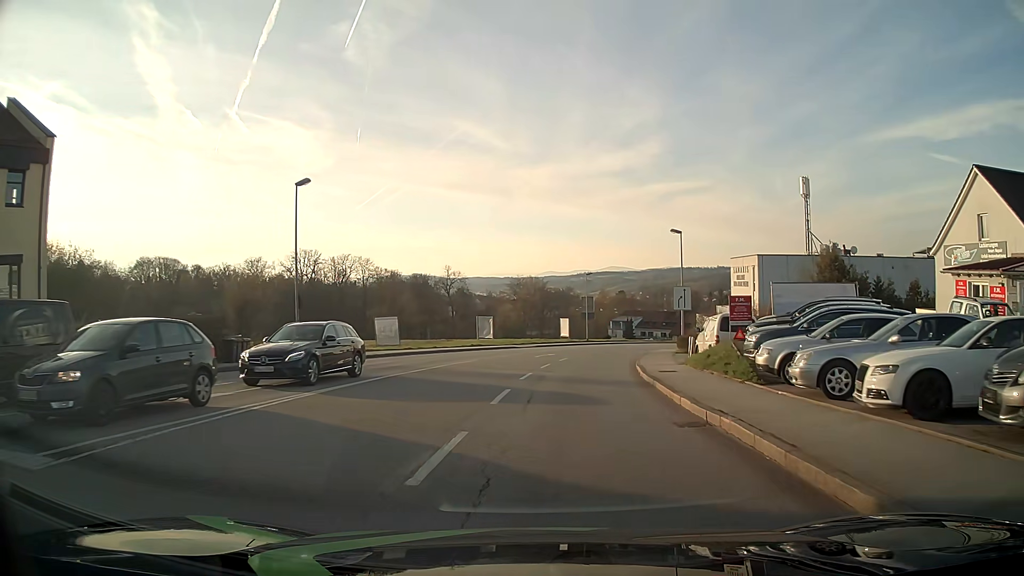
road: tertiary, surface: asphalt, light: Day
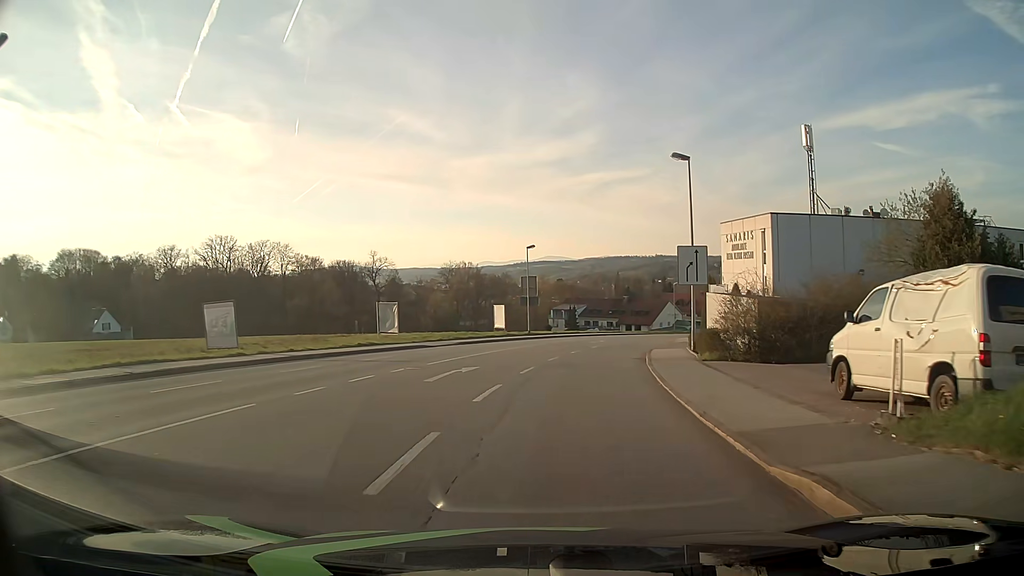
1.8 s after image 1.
(+1.1, +18.6) m; +6°
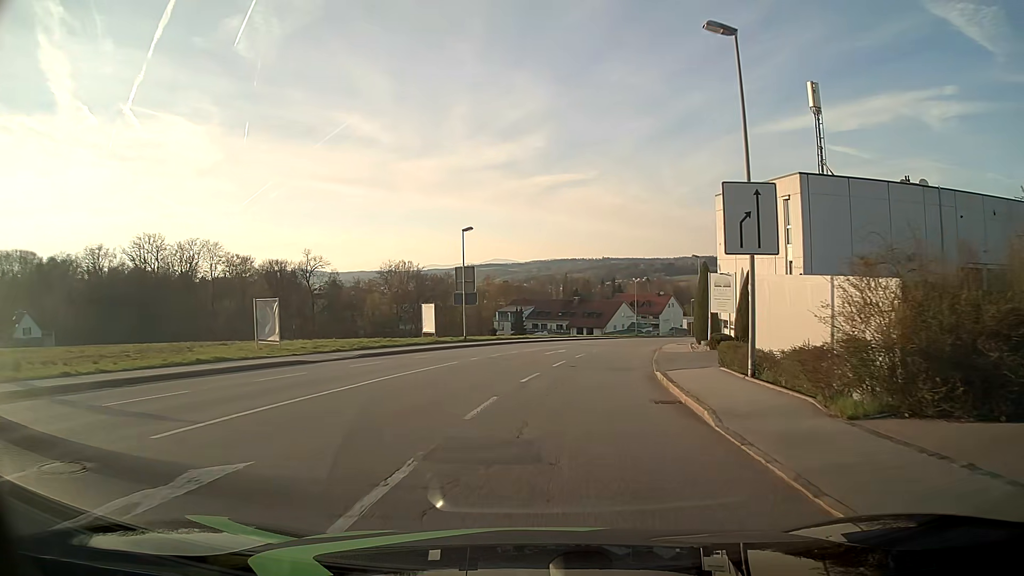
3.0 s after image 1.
(+0.5, +13.4) m; +4°
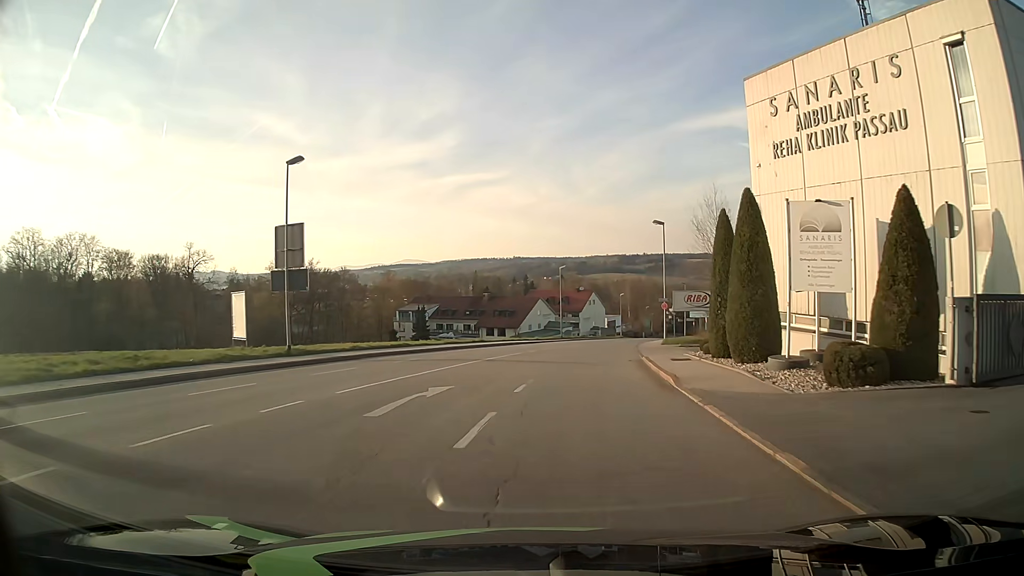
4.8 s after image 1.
(+1.4, +20.9) m; +8°
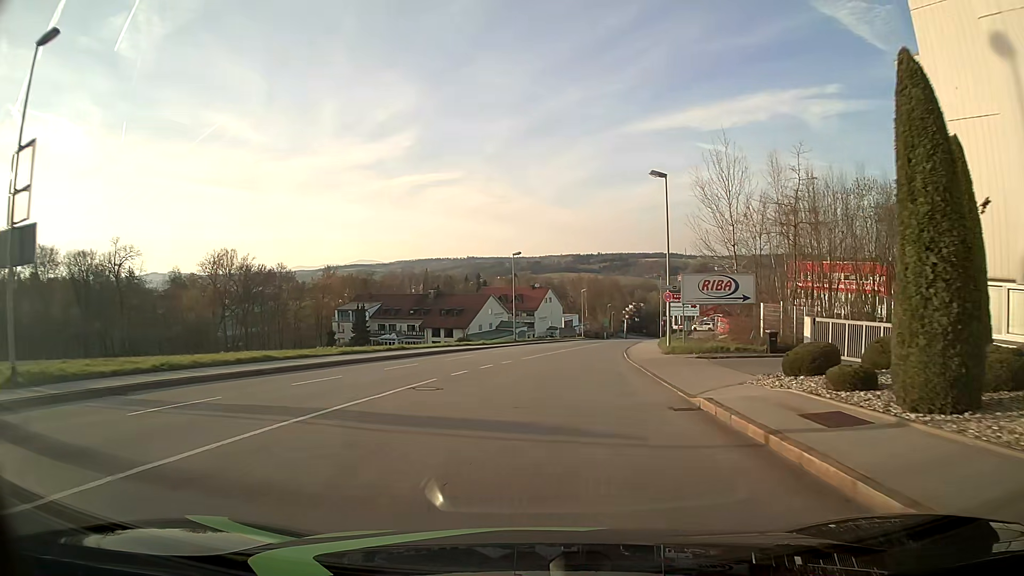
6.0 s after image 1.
(+0.5, +14.9) m; +4°
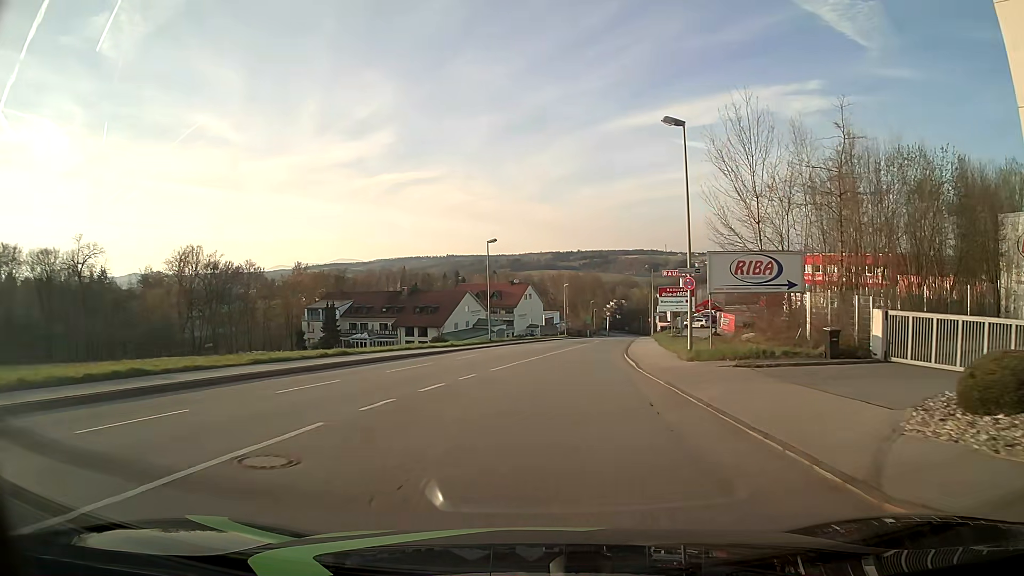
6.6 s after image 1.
(+0.1, +7.8) m; +2°
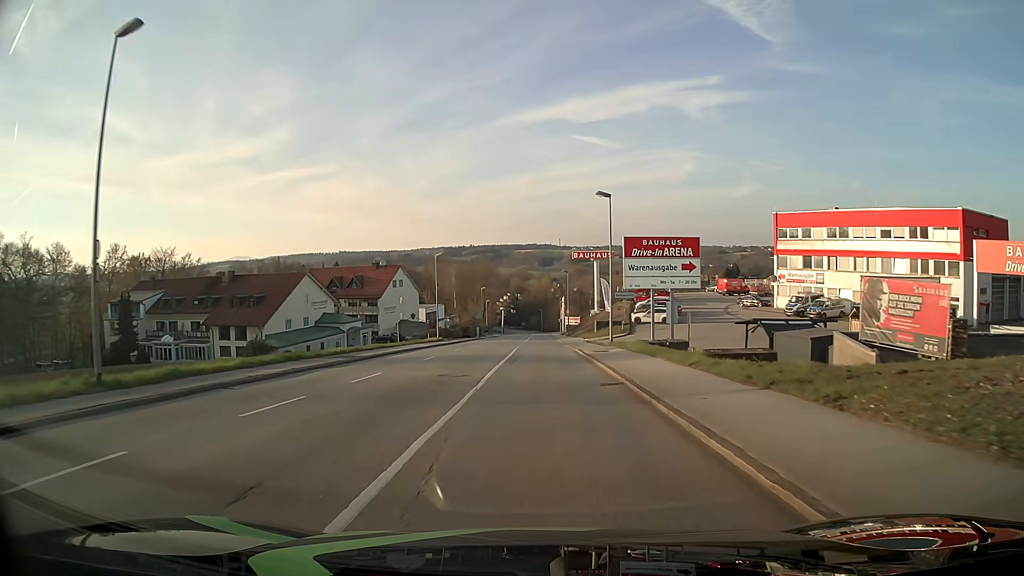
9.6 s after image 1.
(+3.2, +40.4) m; +9°
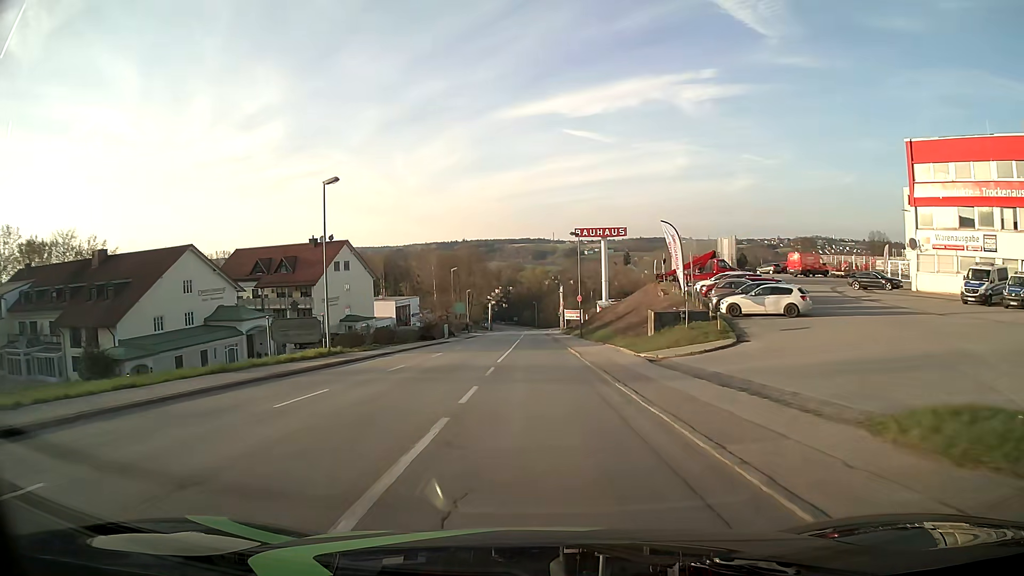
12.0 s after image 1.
(+0.3, +32.1) m; +1°
(0, +10) (0, +20) (0, +30) (0, +40) (0, +50) (0, +60) (0, +70) (0, +80) (0, +90) (0, +100) m
